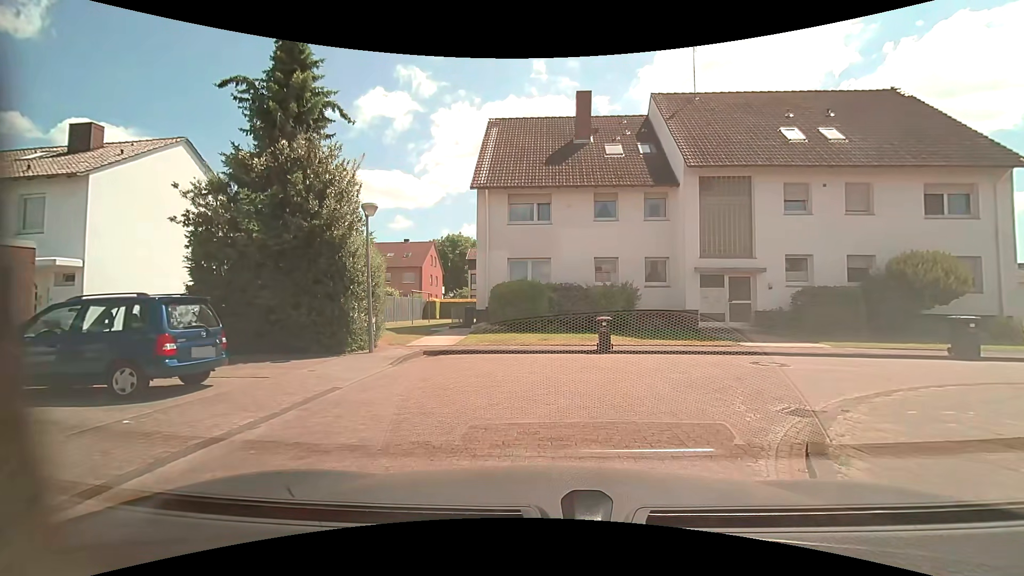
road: residential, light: Day
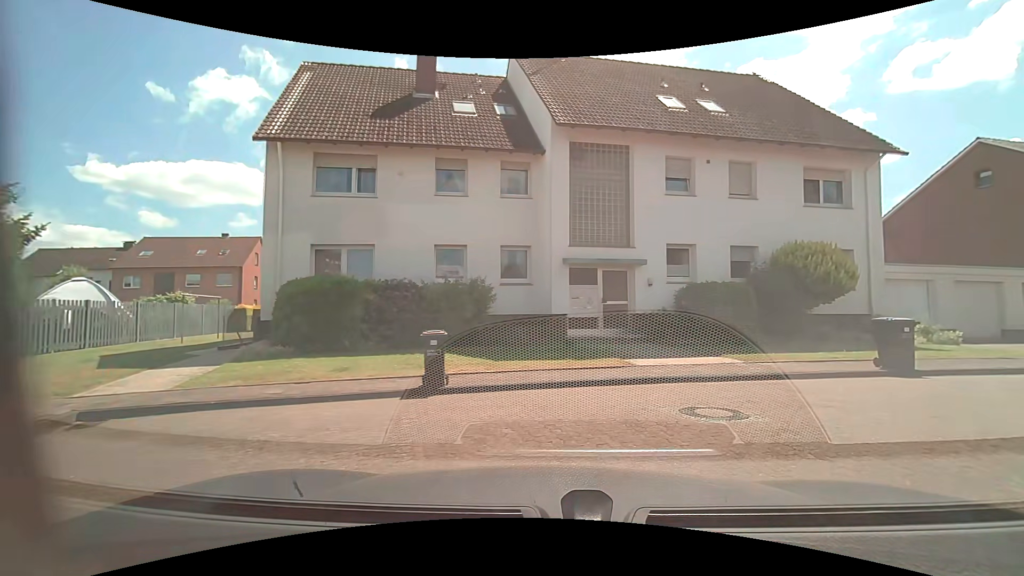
(+0.5, +6.0) m; +15°
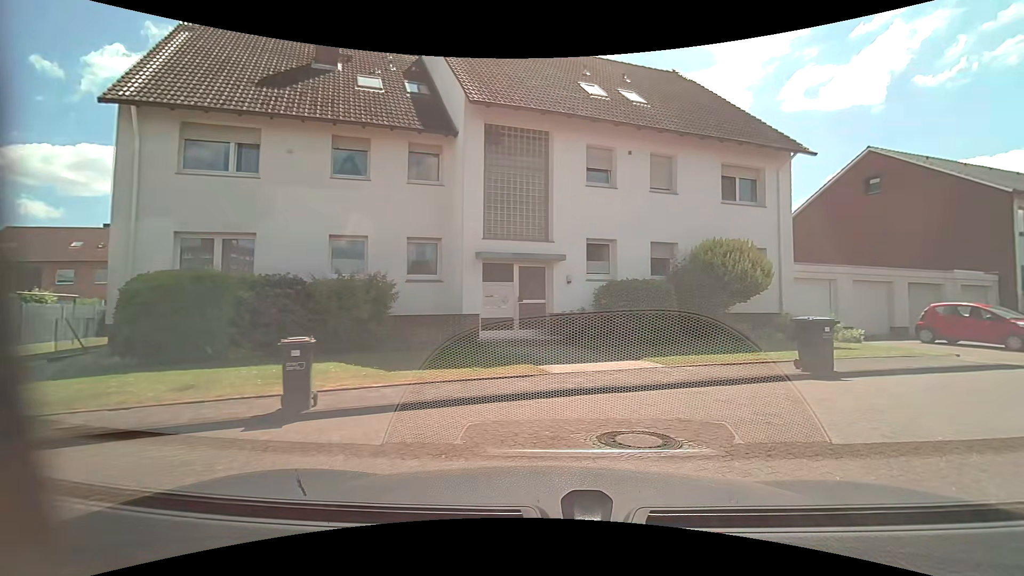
(+0.1, +1.6) m; +8°
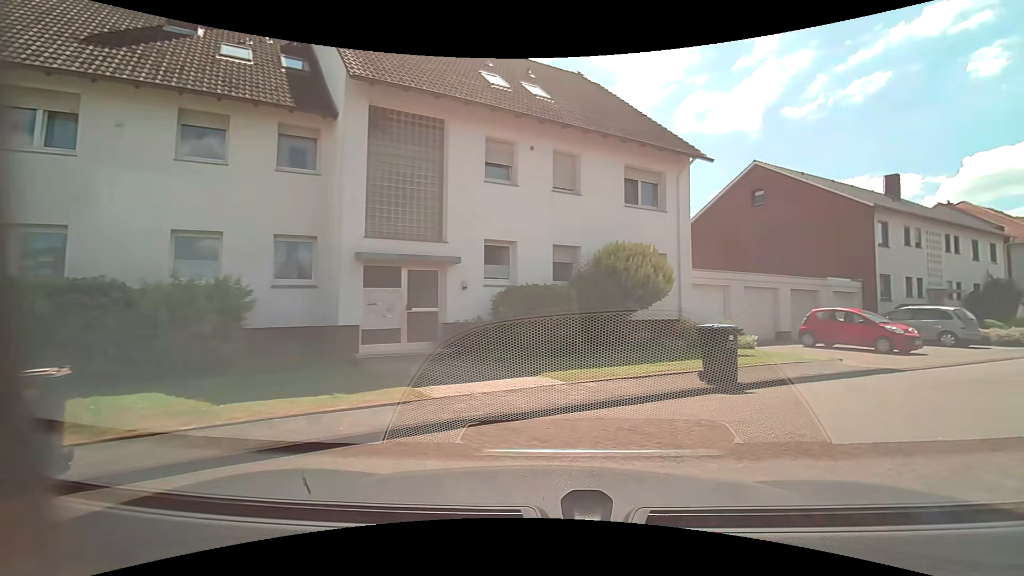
(+0.1, +1.6) m; +11°
